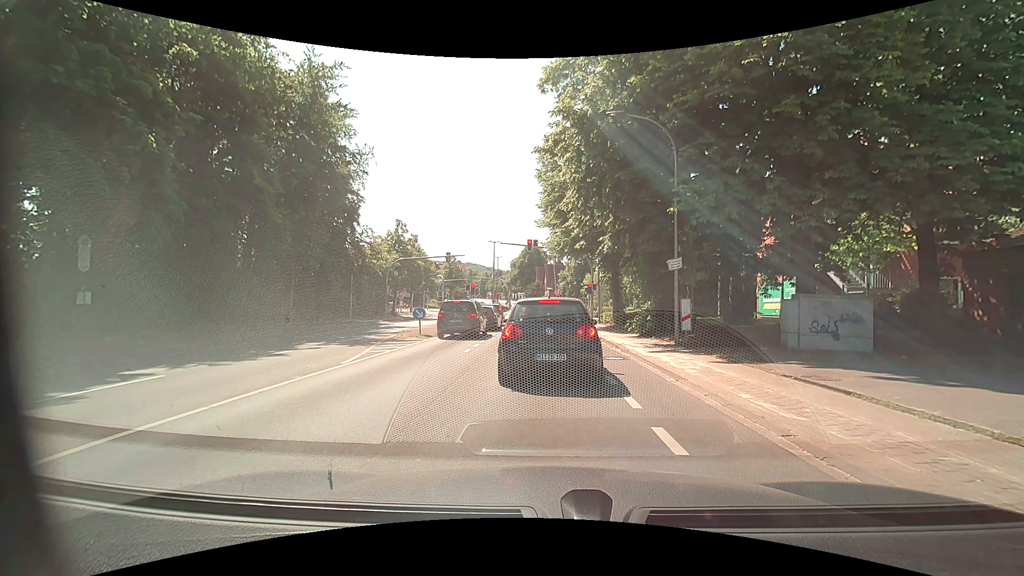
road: tertiary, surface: asphalt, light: Day
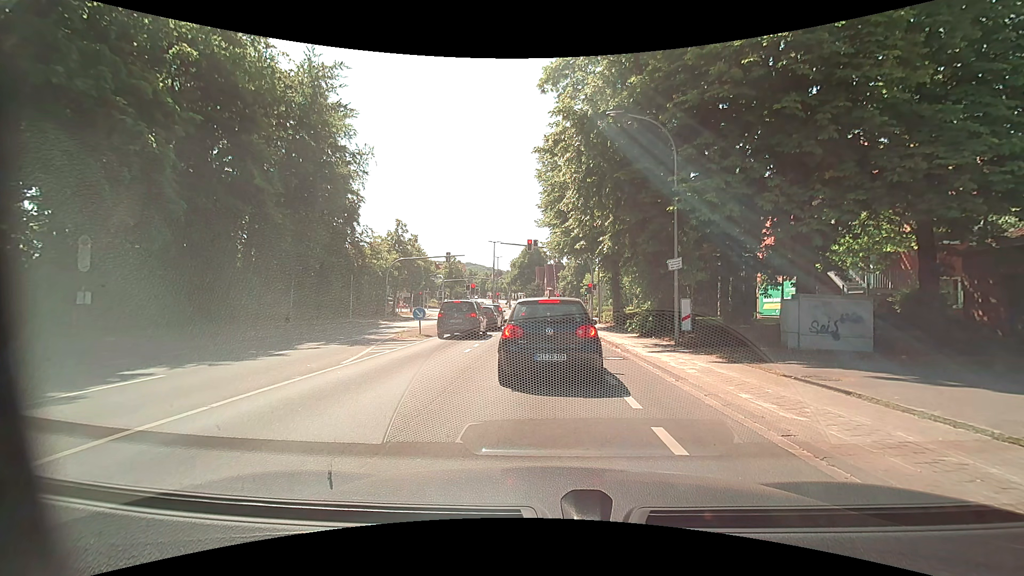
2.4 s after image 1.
(0.0, 0.0) m; 0°
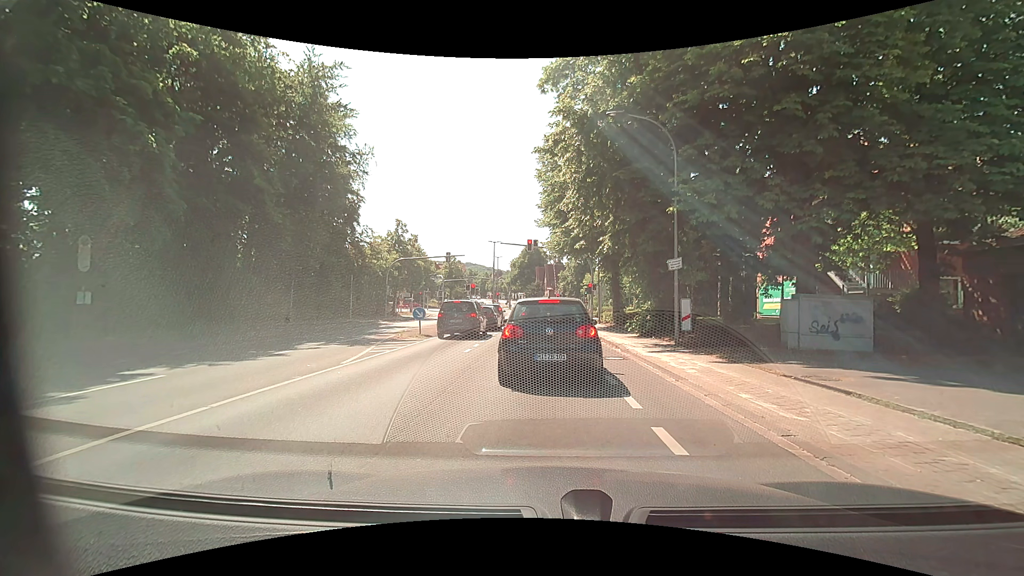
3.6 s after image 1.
(0.0, 0.0) m; 0°
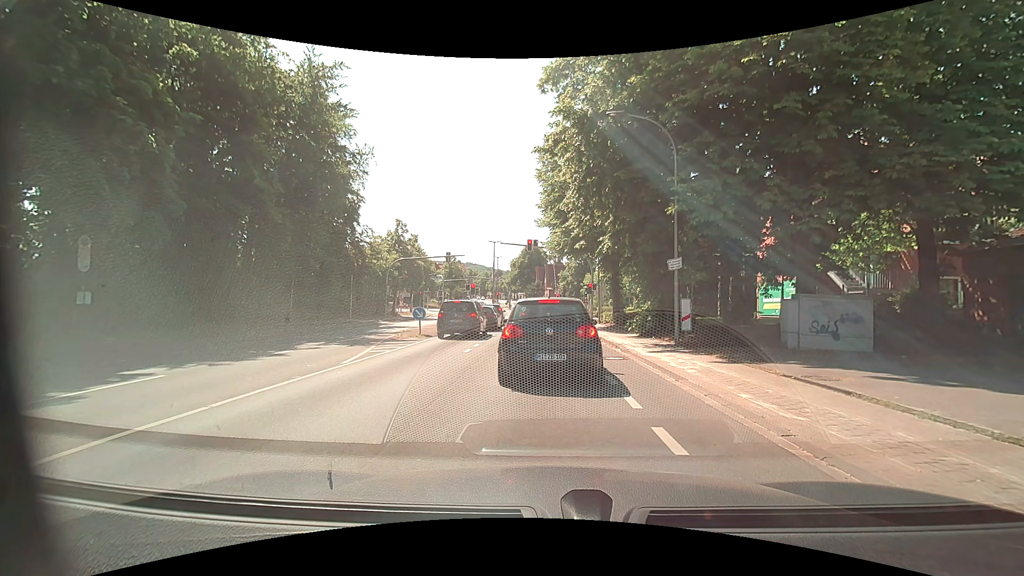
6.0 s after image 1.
(0.0, 0.0) m; 0°
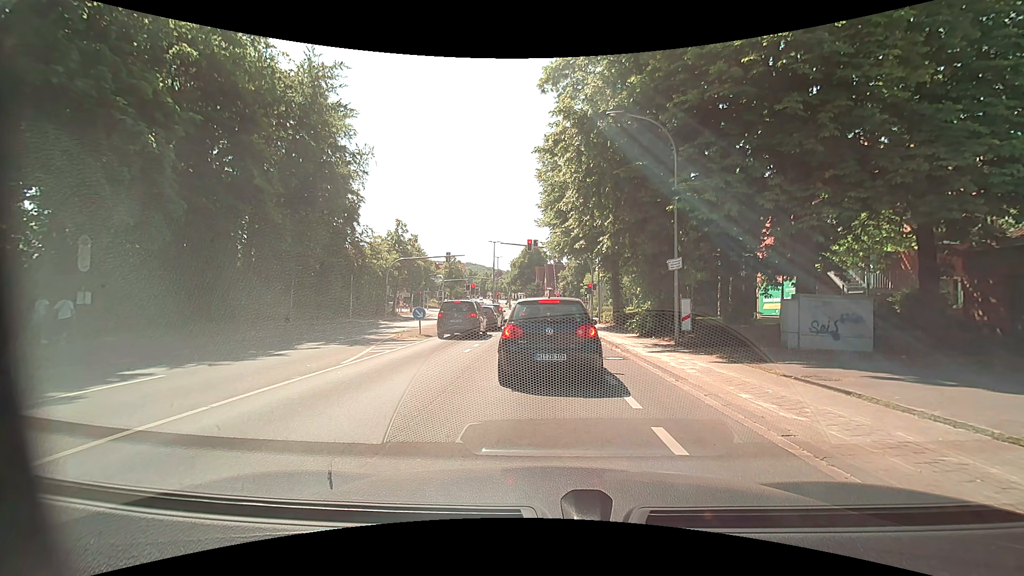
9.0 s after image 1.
(0.0, 0.0) m; 0°
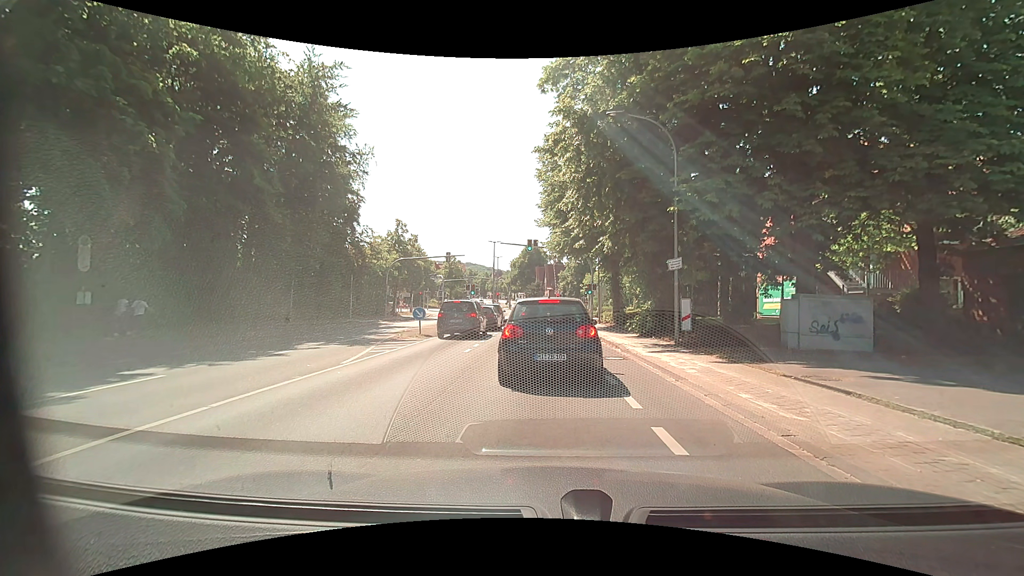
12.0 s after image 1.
(0.0, 0.0) m; 0°
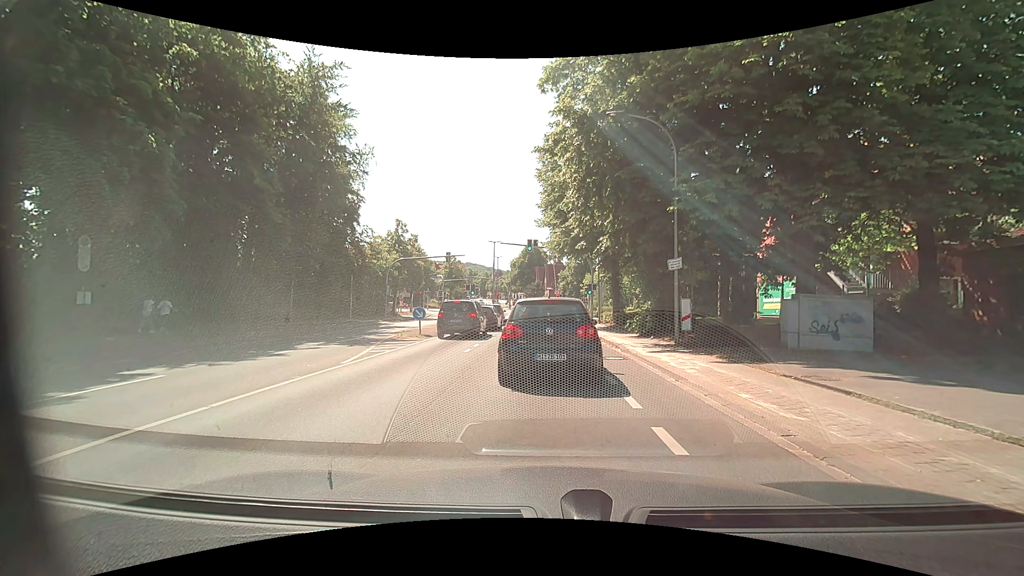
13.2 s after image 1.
(0.0, 0.0) m; 0°
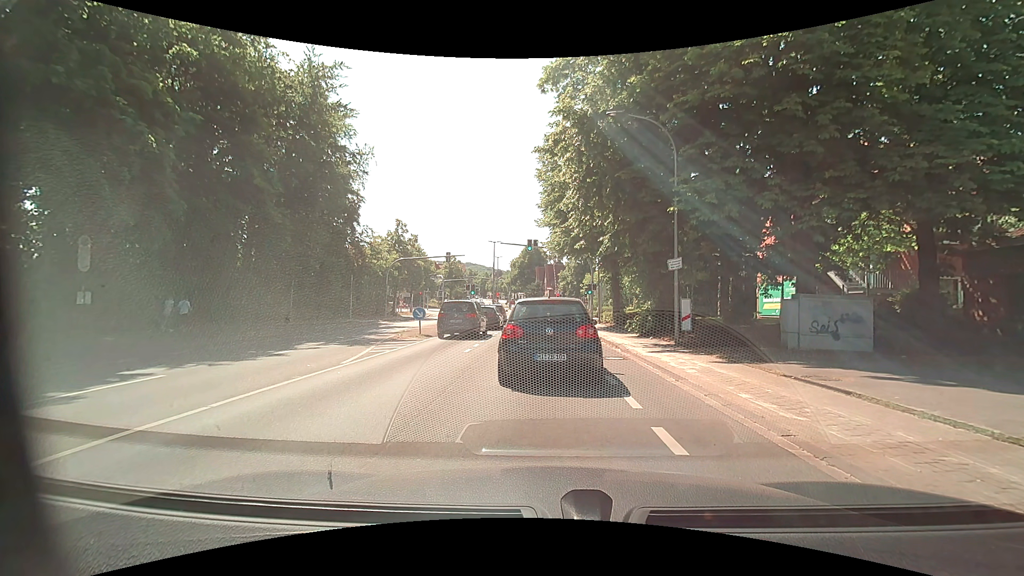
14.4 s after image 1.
(0.0, 0.0) m; 0°
(0, +10) (0, +20) (0, +30) (0, +40) (-1, +50) (-1, +60) (-1, +70) (-2, +80) (-3, +90) (-3, +100) m
